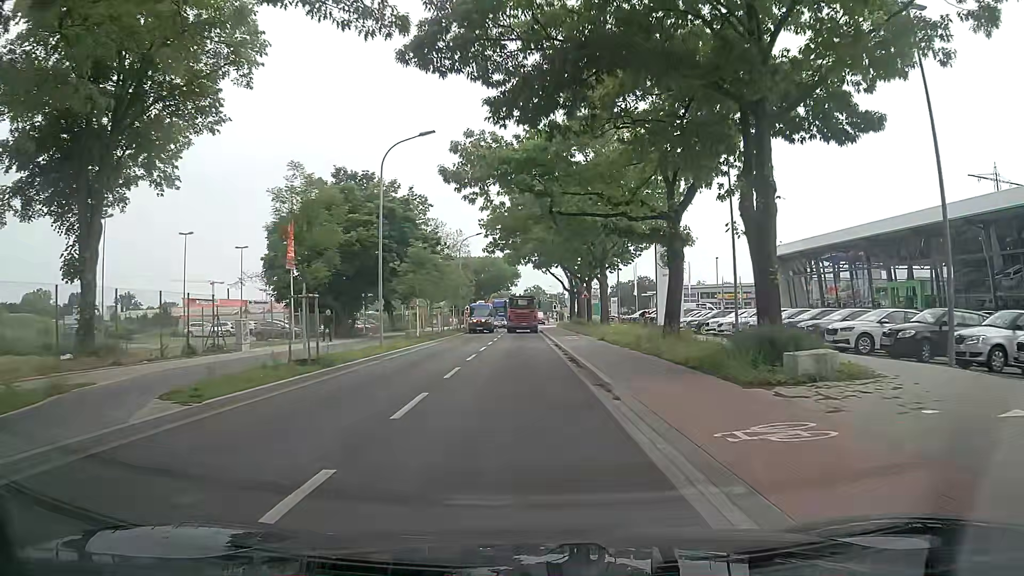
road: tertiary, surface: asphalt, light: Day
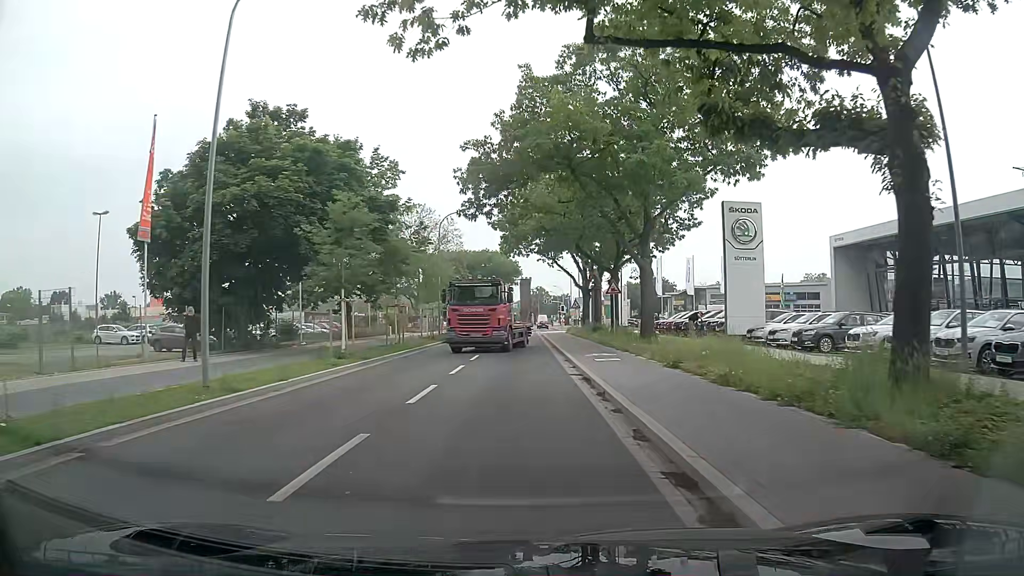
(-0.1, +15.9) m; 0°
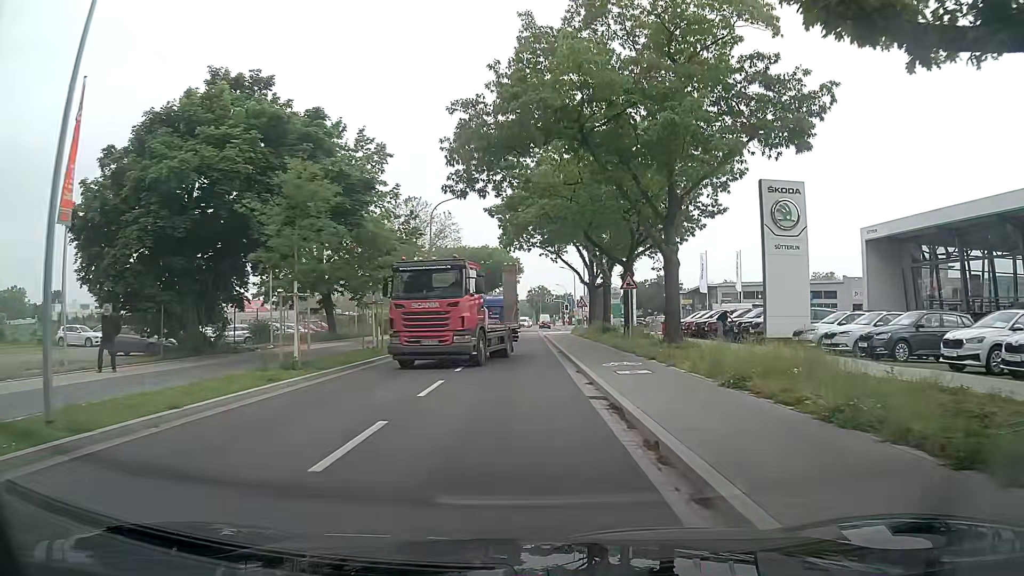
(0.0, +4.9) m; 0°
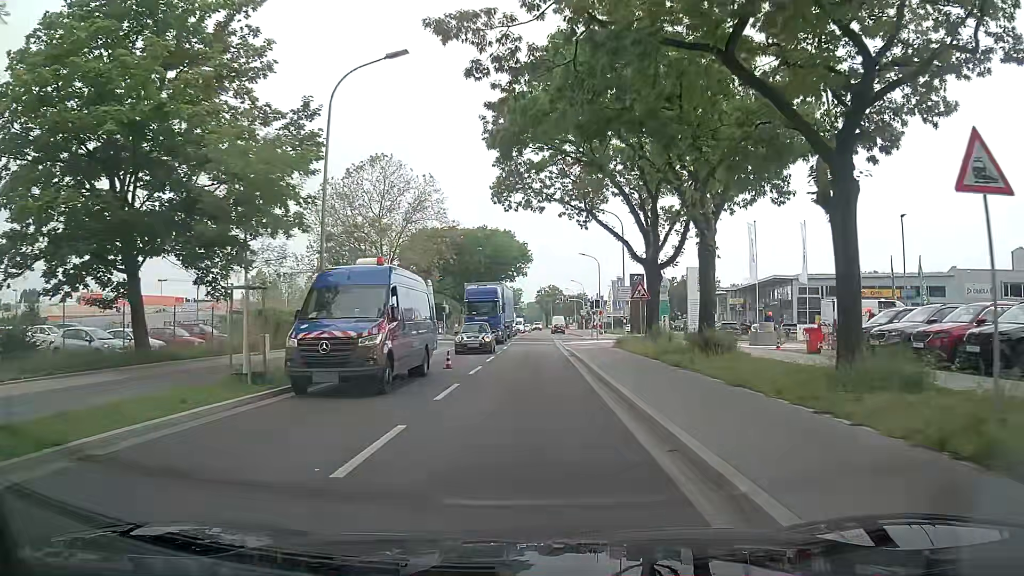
(-0.2, +24.2) m; -1°
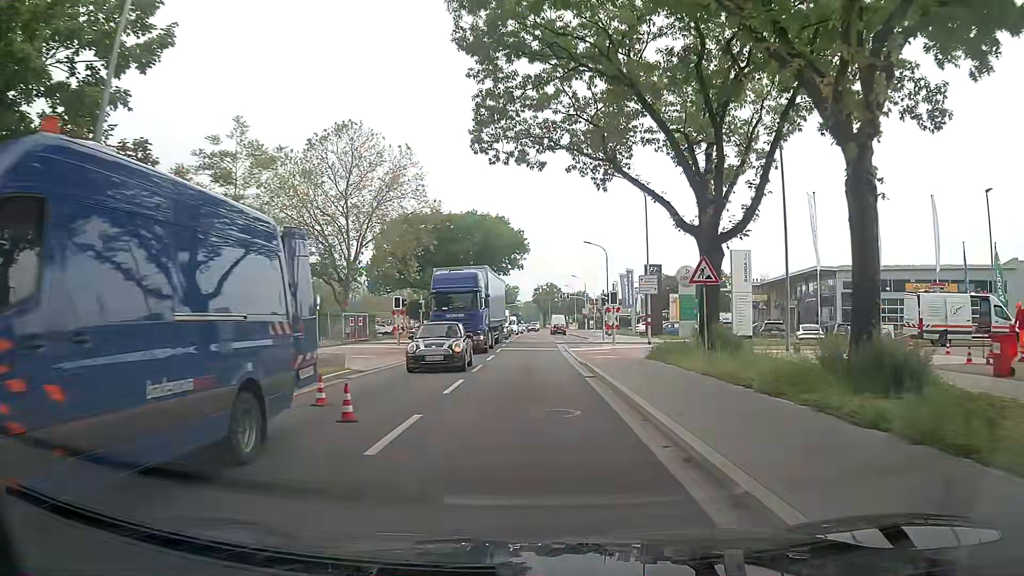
(+0.2, +11.1) m; 0°
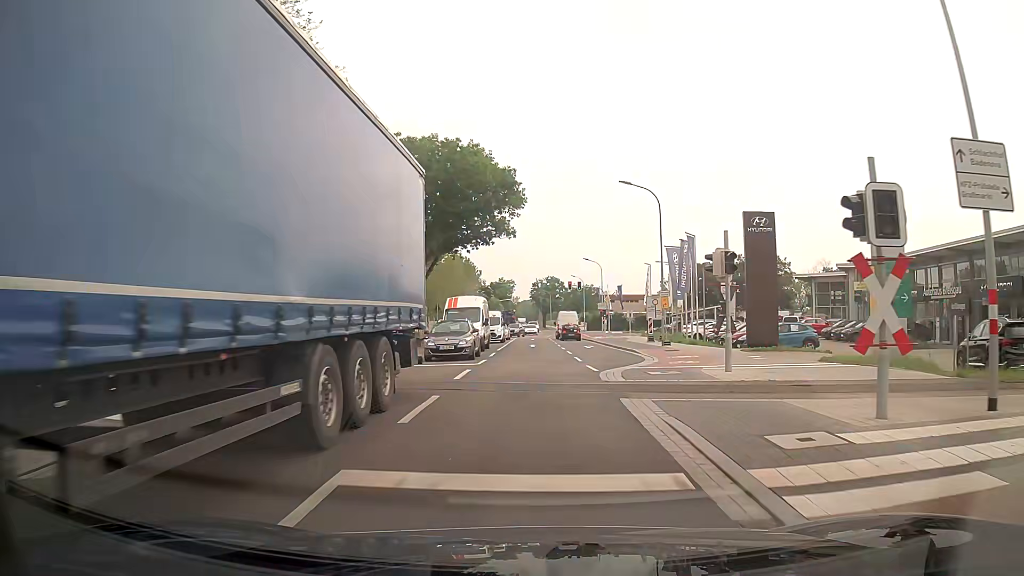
(+0.6, +28.3) m; +1°
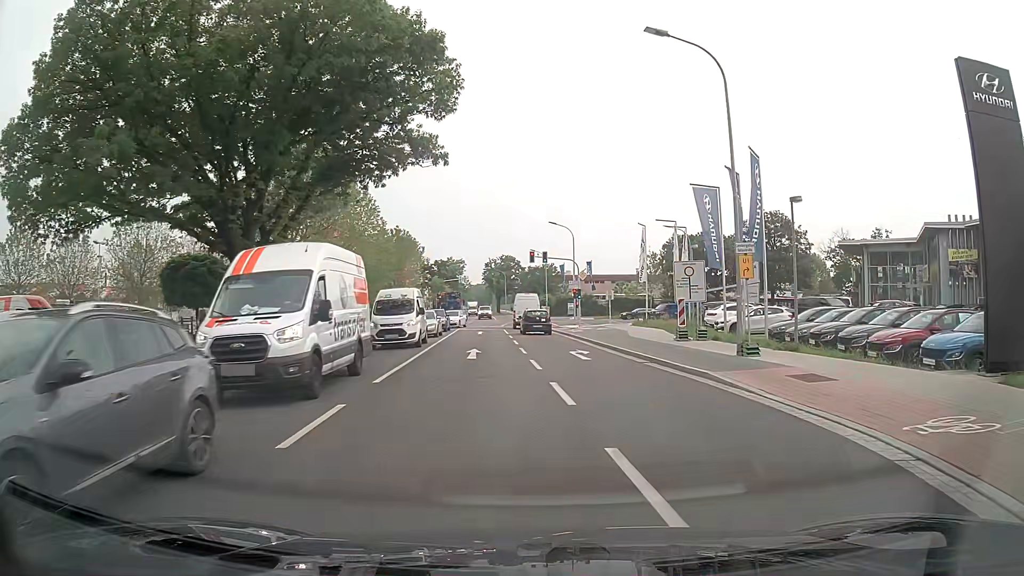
(+0.4, +19.5) m; +5°
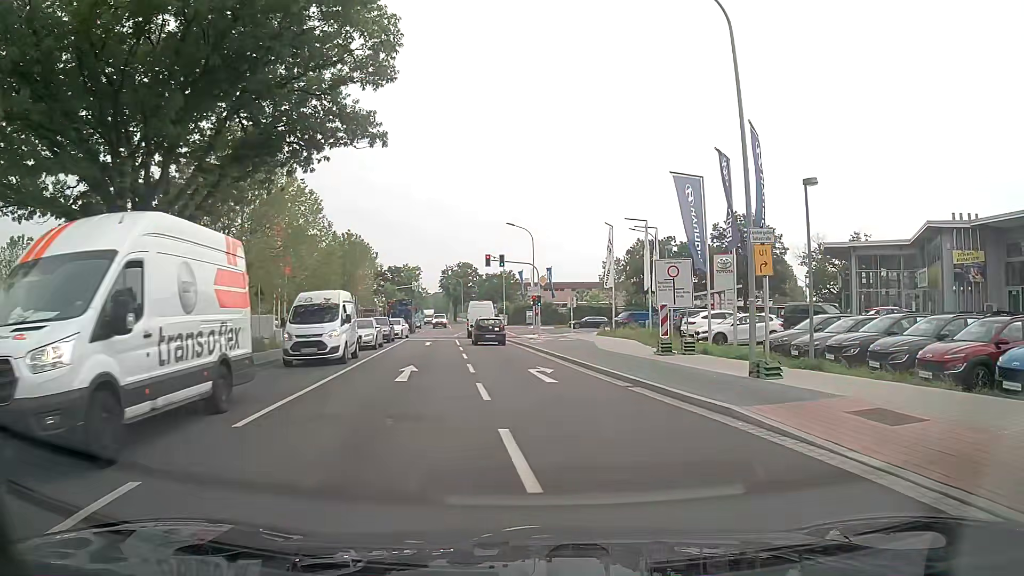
(+0.1, +4.5) m; +2°
(0, +10) (0, +20) (-1, +30) (-2, +40) (-4, +50) (-2, +60) (+4, +67) (+13, +72) (+22, +77) (+31, +81) m
